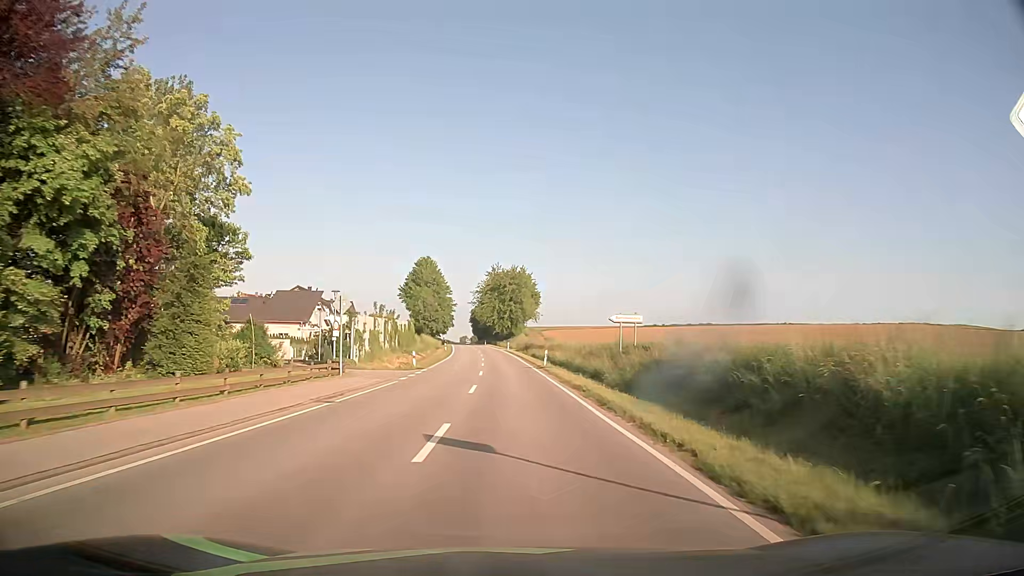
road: secondary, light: Day
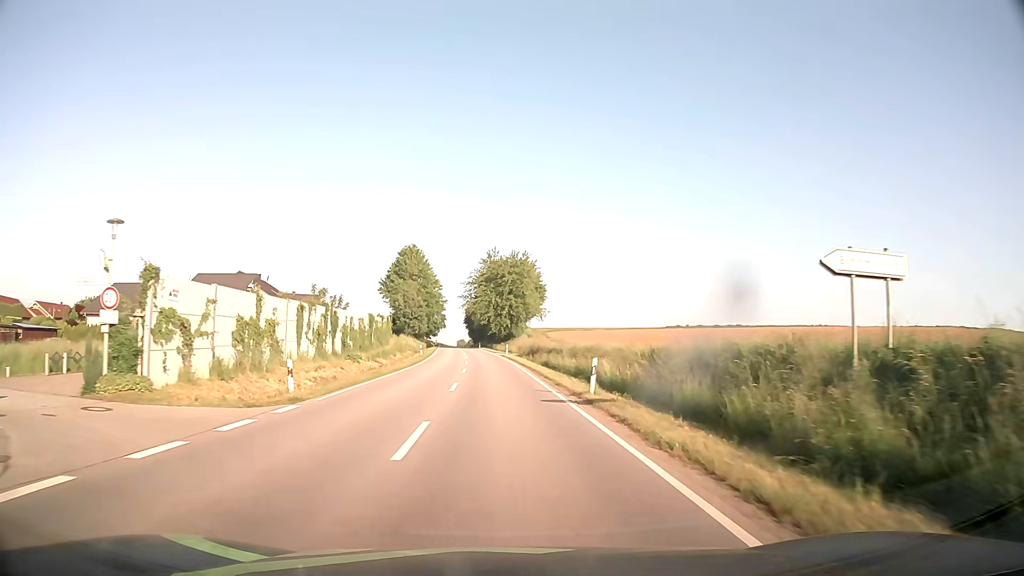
(+0.2, +24.4) m; 0°
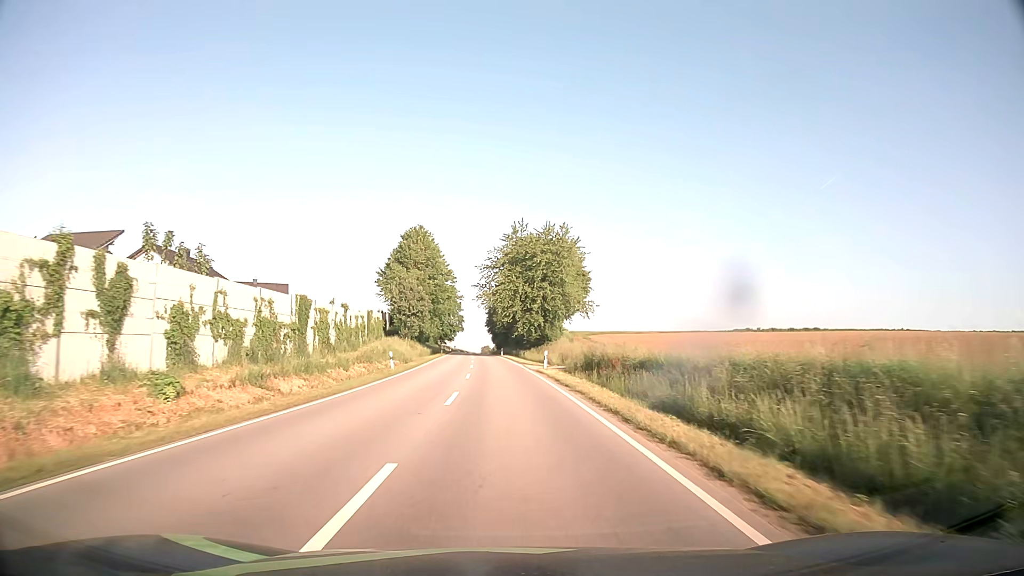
(-0.5, +29.0) m; -2°
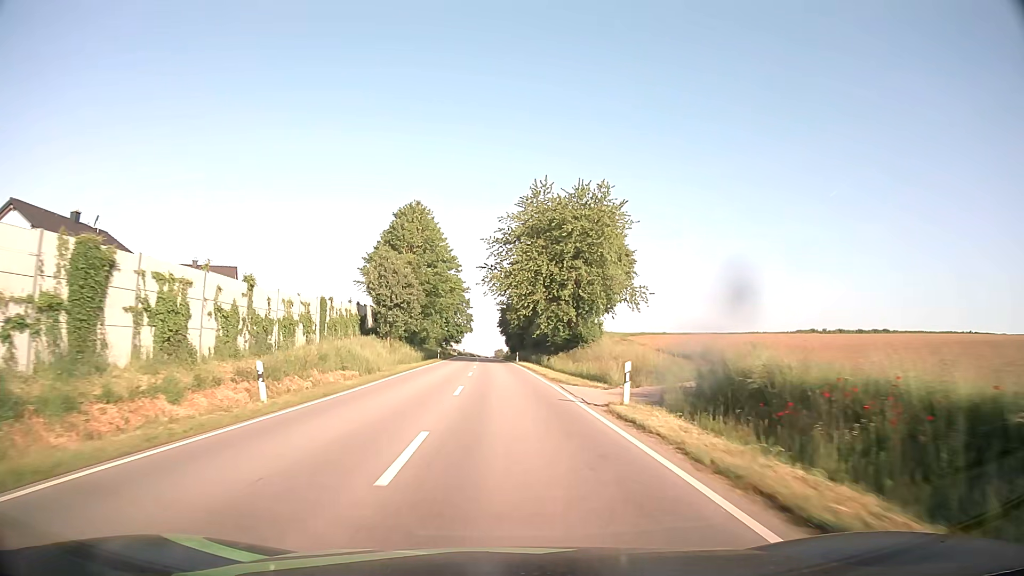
(-0.3, +21.4) m; -1°
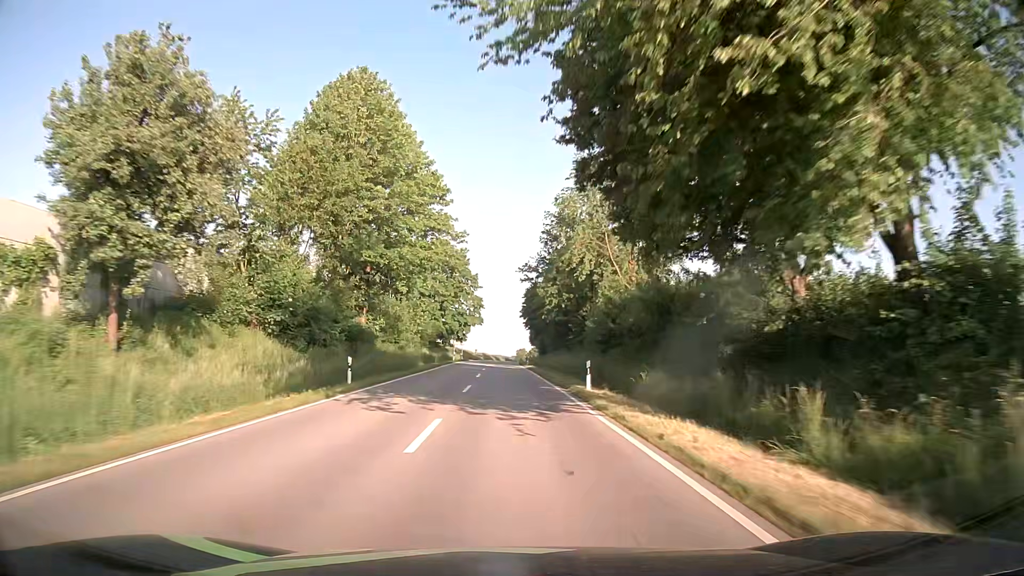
(-0.8, +46.5) m; -2°
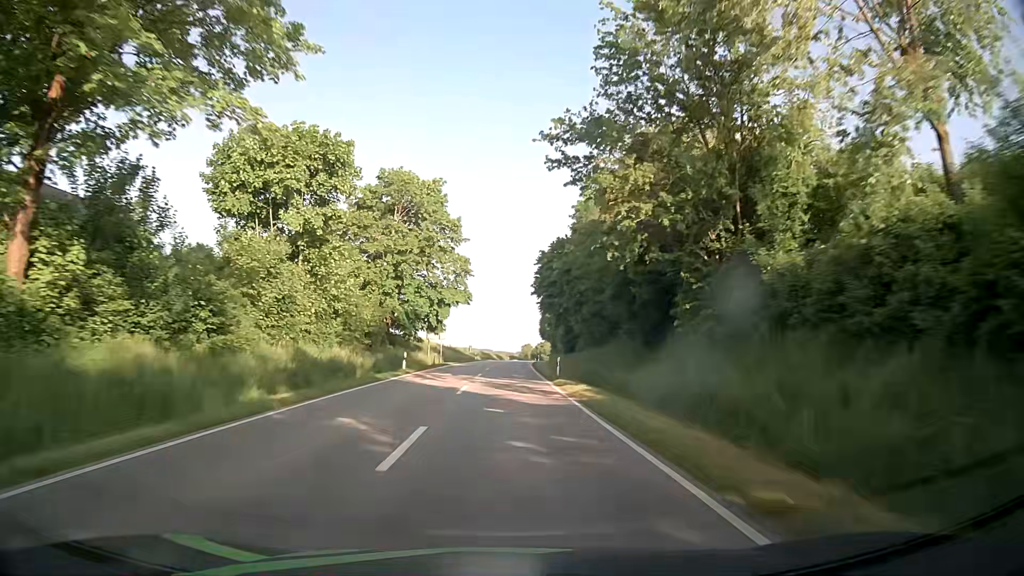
(-0.1, +37.8) m; -1°
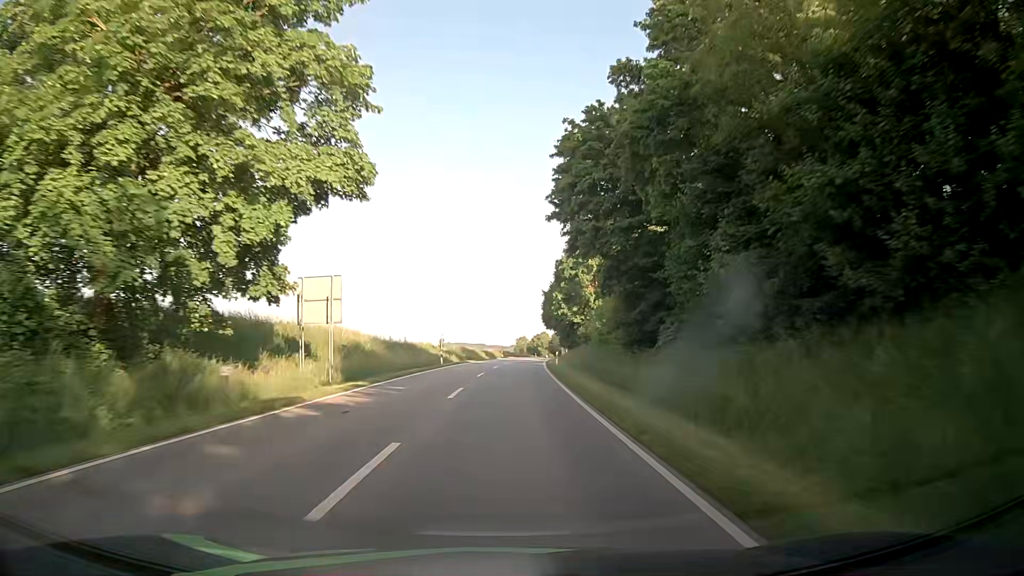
(+0.4, +38.2) m; +1°
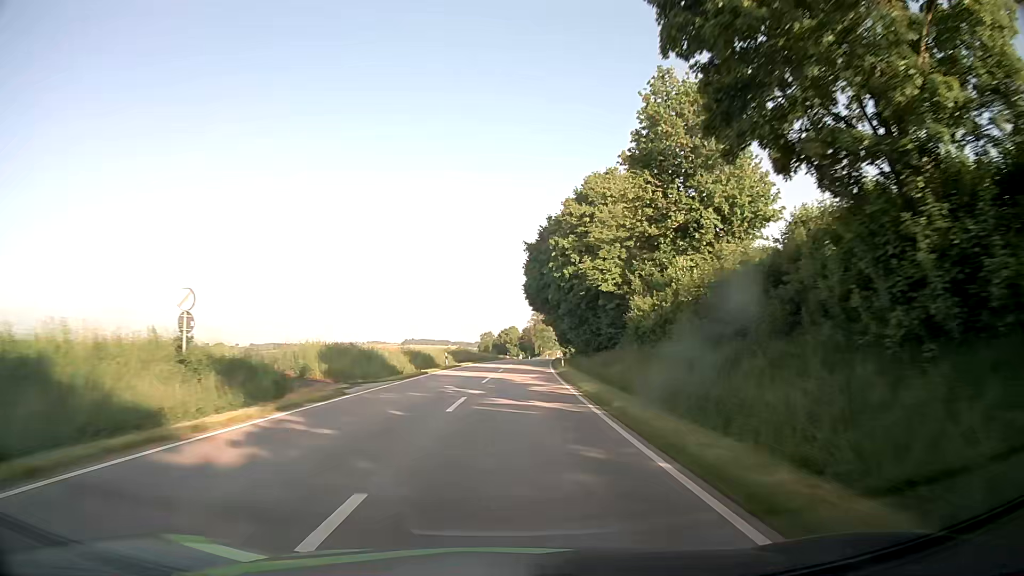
(+1.0, +51.2) m; +3°
(0, +10) (0, +20) (+1, +30) (+1, +40) (+2, +50) (+2, +60) (+3, +70) (+4, +80) (+4, +90) (+5, +100) m
